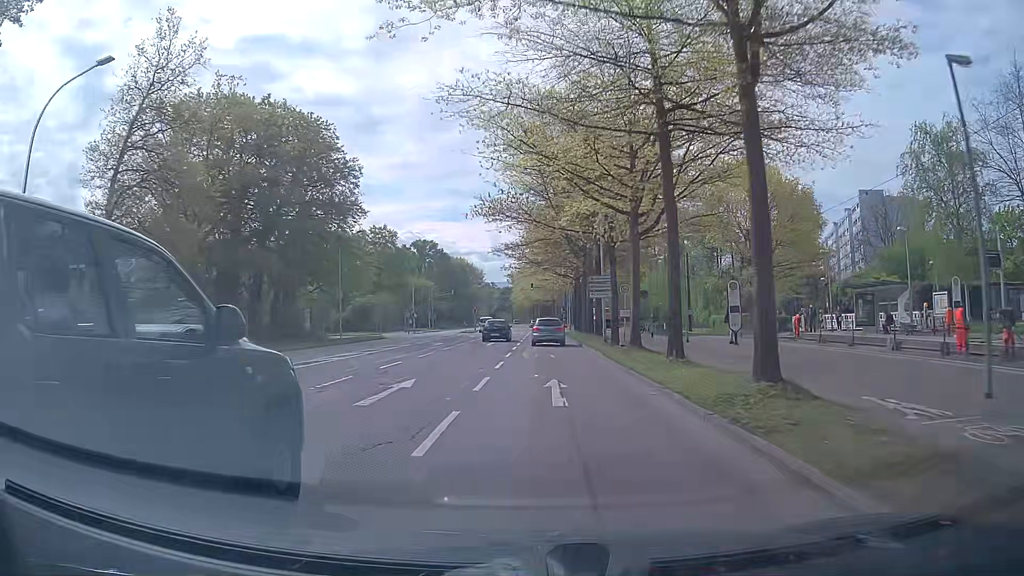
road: secondary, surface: asphalt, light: Day
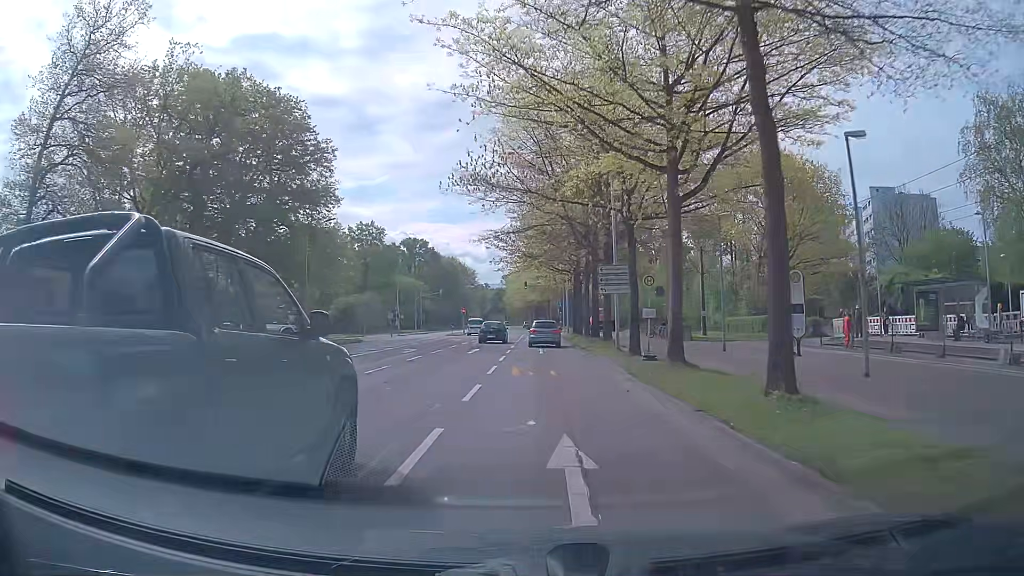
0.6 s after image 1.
(+0.2, +7.3) m; +1°
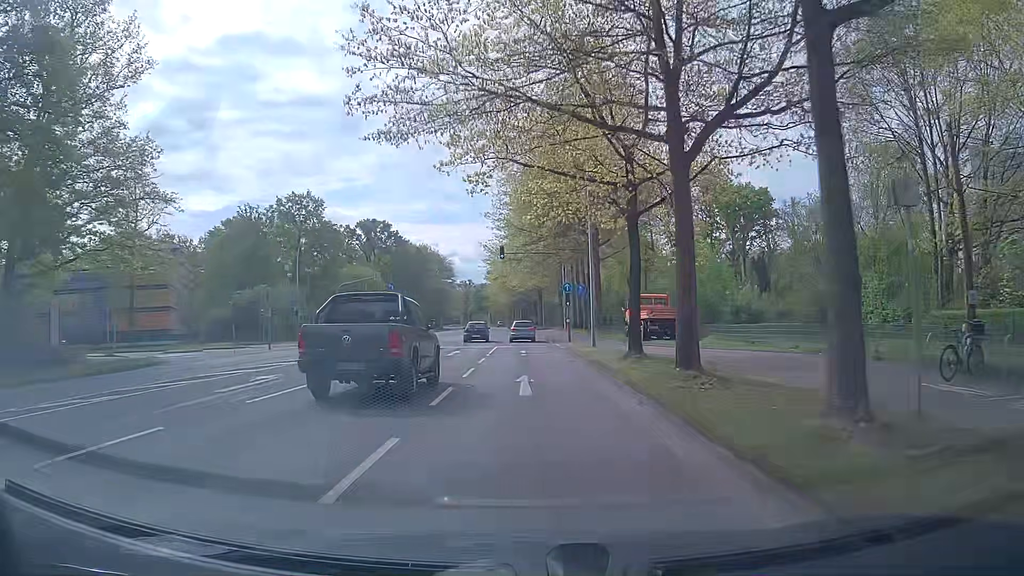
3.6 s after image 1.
(+0.8, +36.8) m; +2°
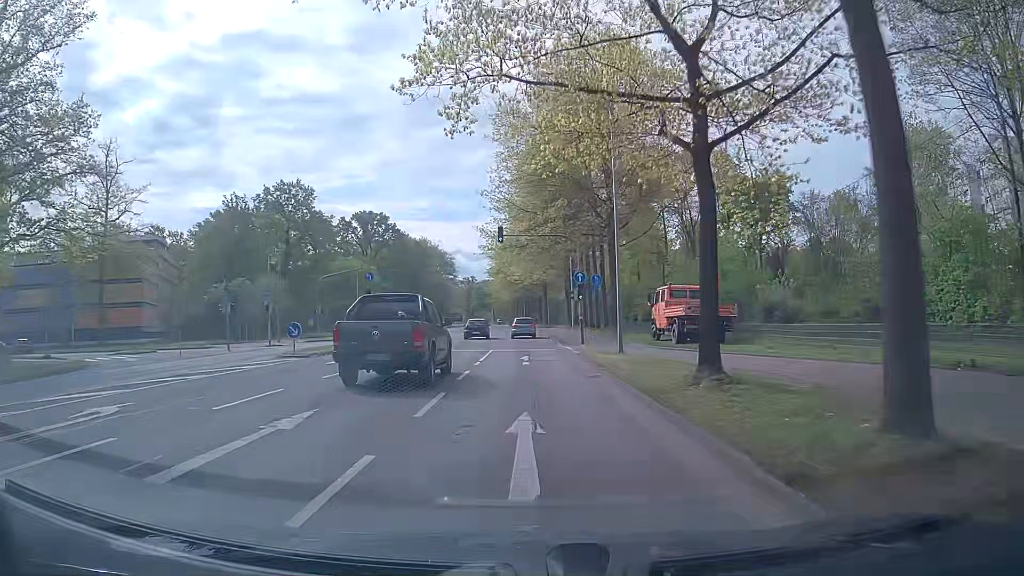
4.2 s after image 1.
(0.0, +7.5) m; -1°
(0, +10) (0, +20) (0, +30) (0, +40) (0, +50) (0, +60) (-1, +70) (-1, +80) (-1, +90) (-1, +100) m
